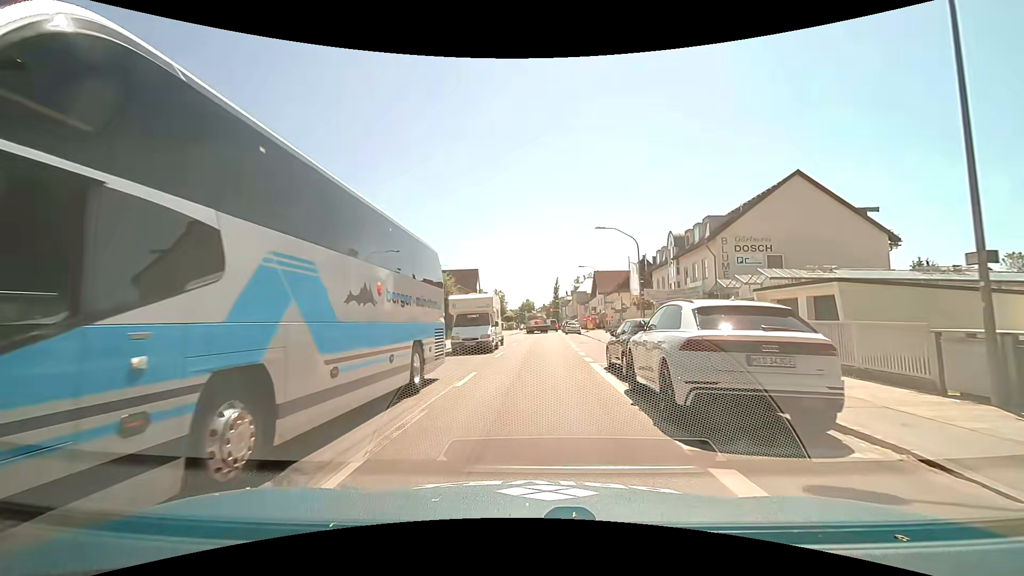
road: secondary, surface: asphalt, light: Day
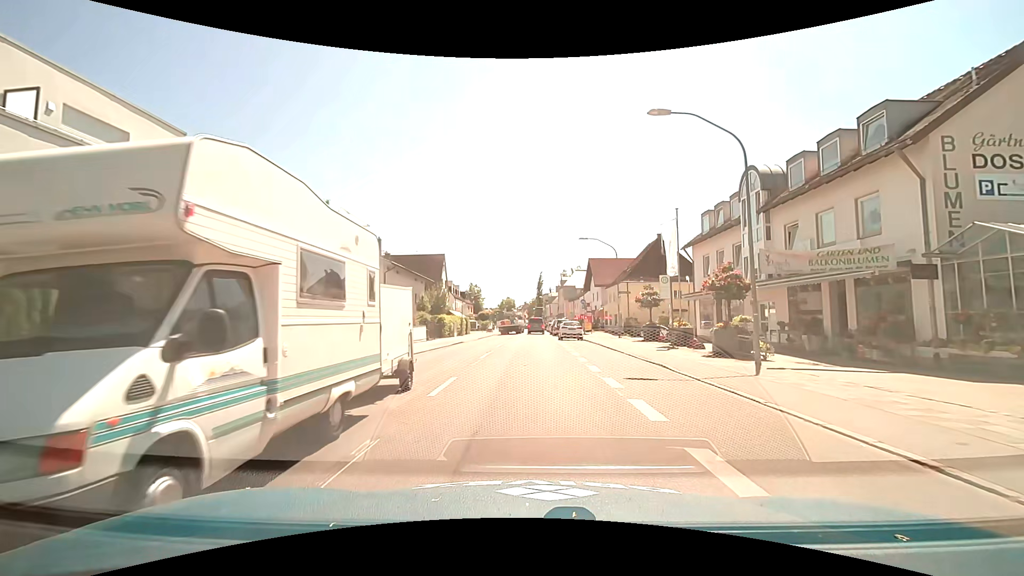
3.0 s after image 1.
(+0.4, +20.0) m; +2°
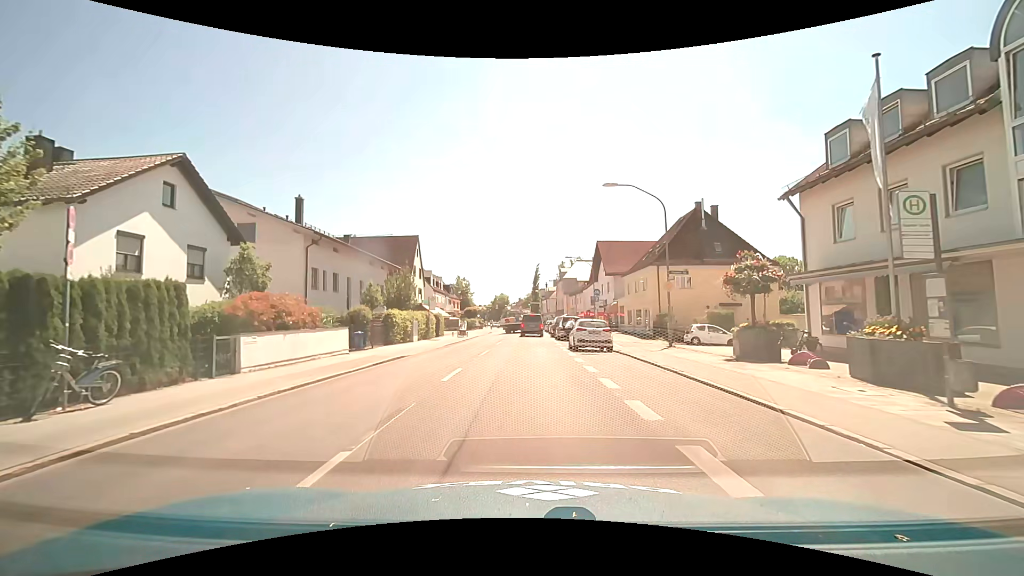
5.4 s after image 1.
(+0.1, +15.6) m; +1°
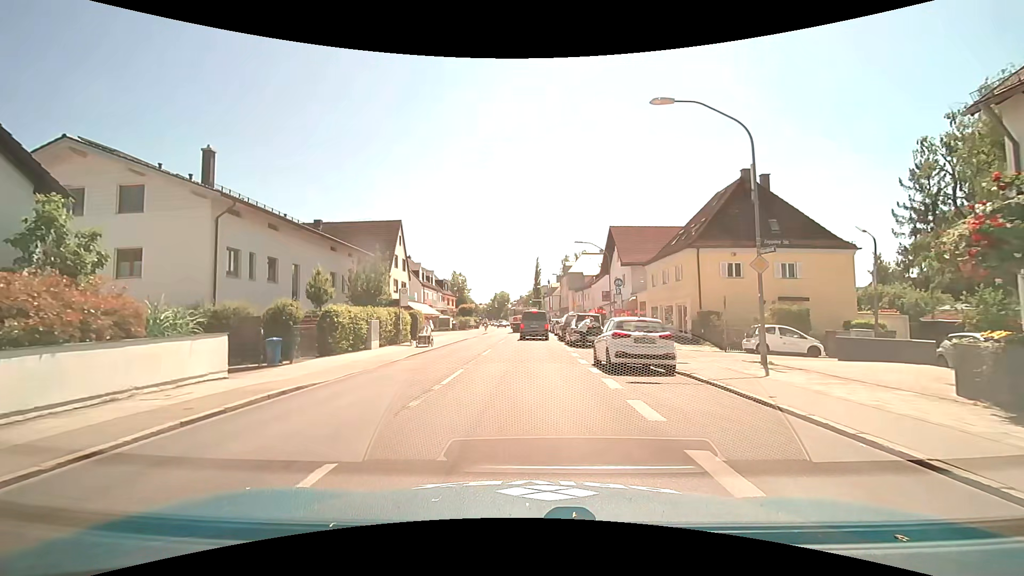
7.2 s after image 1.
(0.0, +9.2) m; -1°
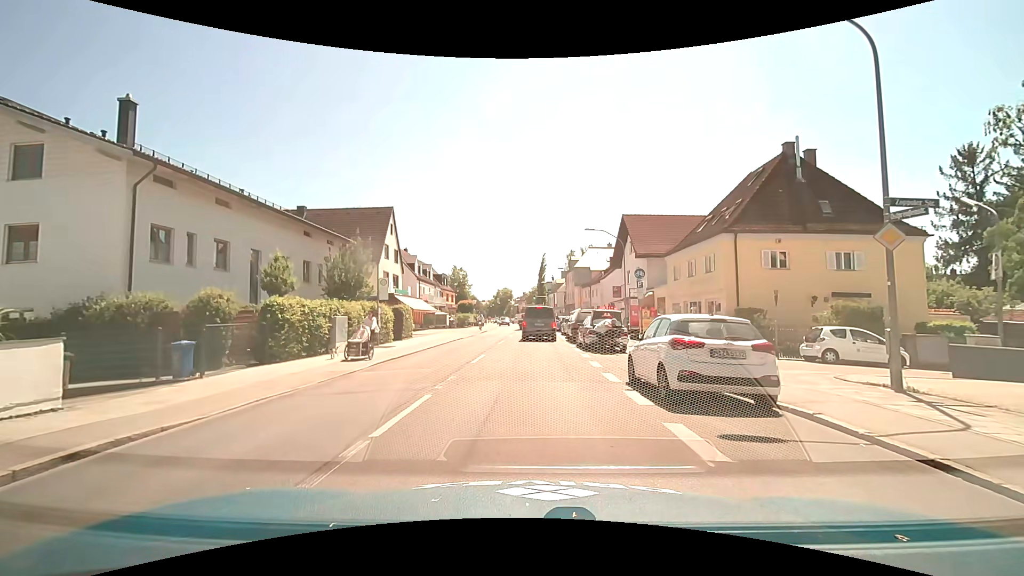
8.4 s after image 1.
(0.0, +4.9) m; -1°
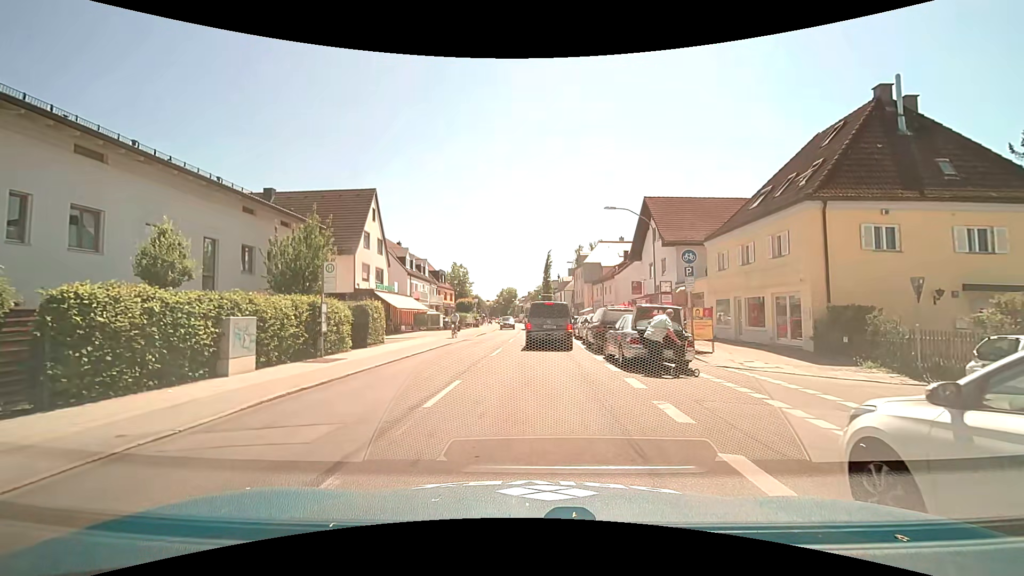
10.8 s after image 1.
(+0.1, +7.3) m; 0°
(0, +10) (-1, +20) (-2, +30) (-2, +40) (-1, +50) (-1, +60) (-1, +70) (-1, +80) (-1, +90) (-2, +100) m
